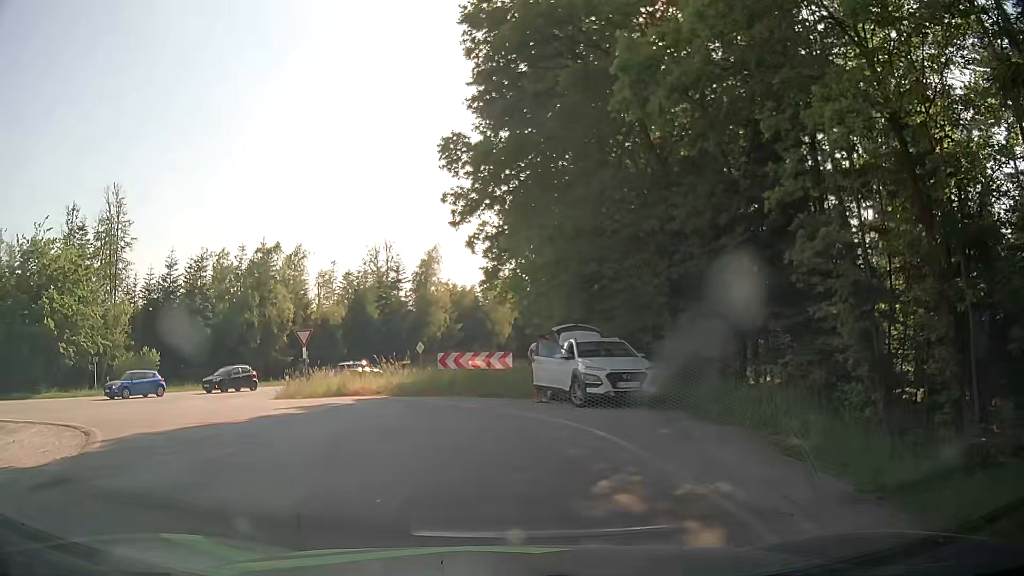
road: tertiary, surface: asphalt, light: Day
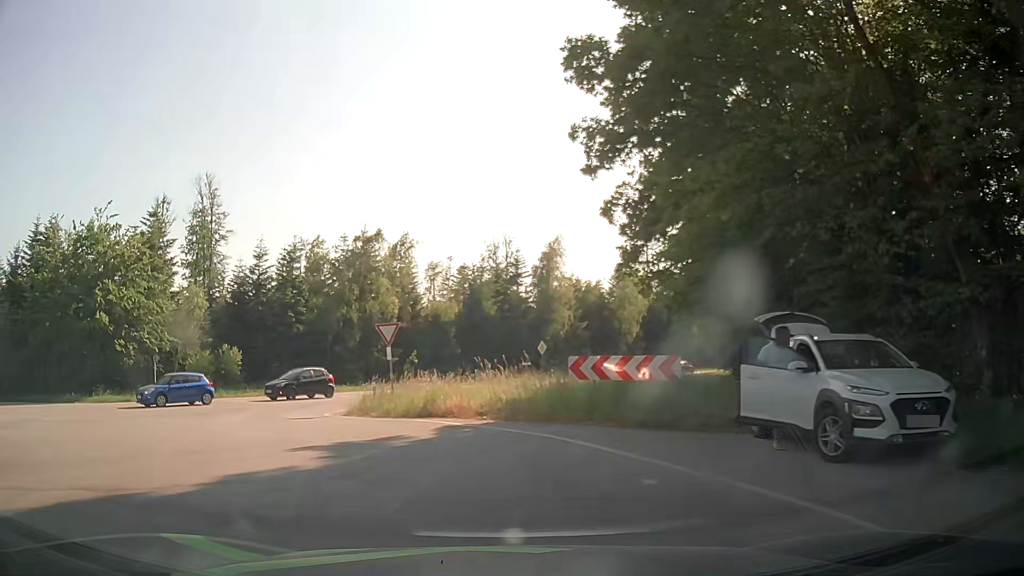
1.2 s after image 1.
(-0.5, +7.0) m; -11°
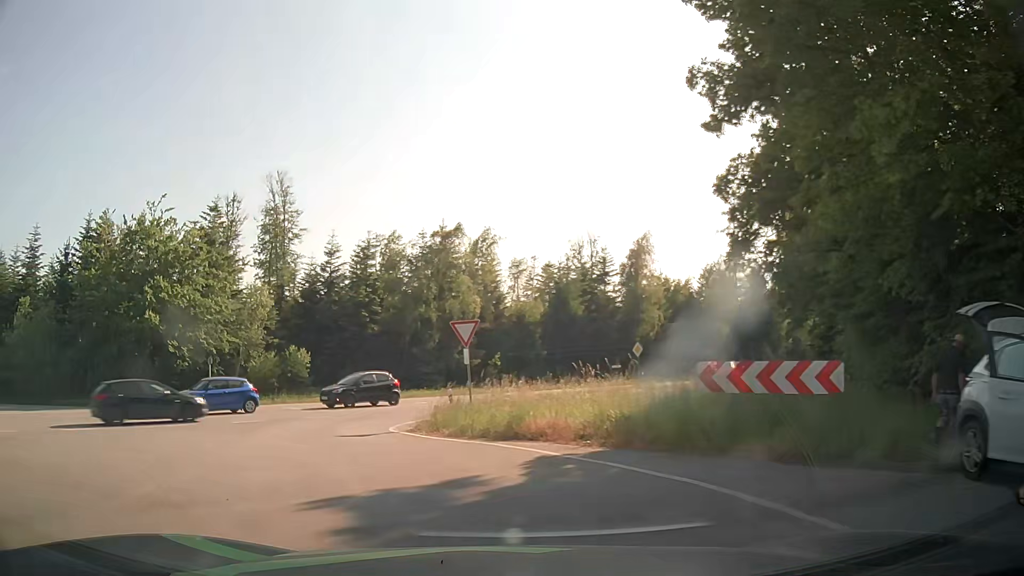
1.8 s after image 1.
(-0.1, +3.6) m; -6°
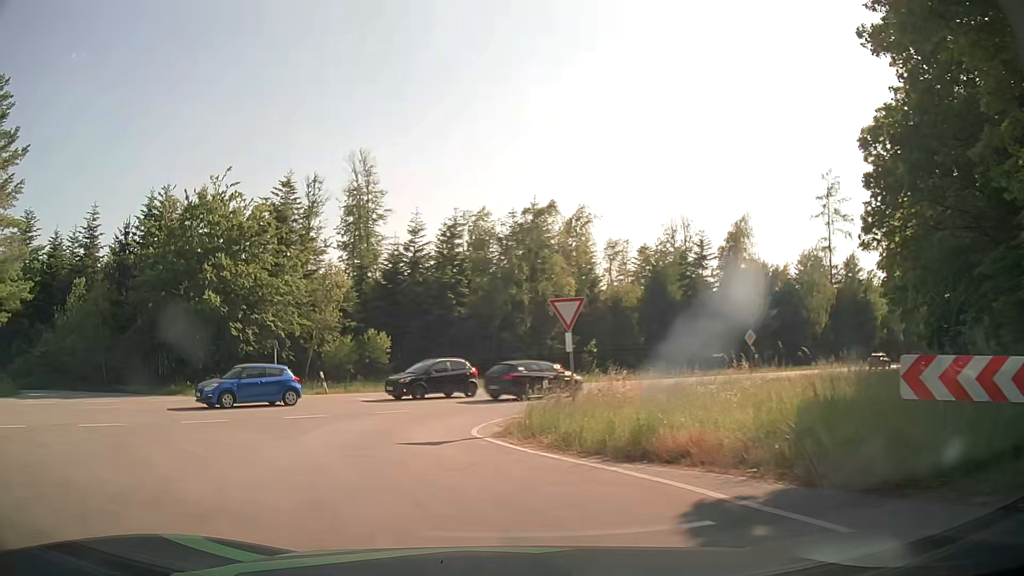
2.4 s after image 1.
(-0.2, +3.5) m; -8°
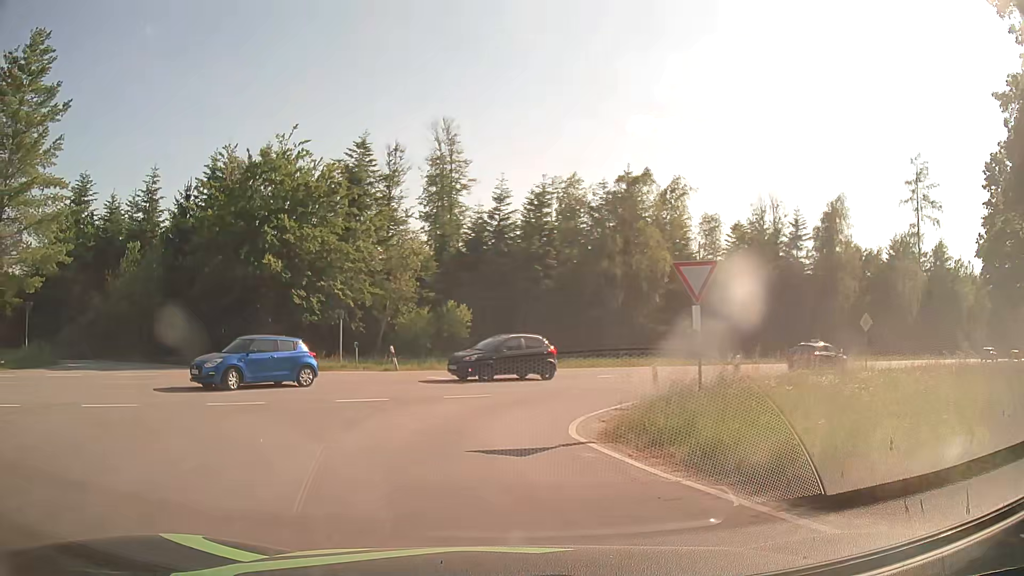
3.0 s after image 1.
(-0.2, +3.4) m; -6°
